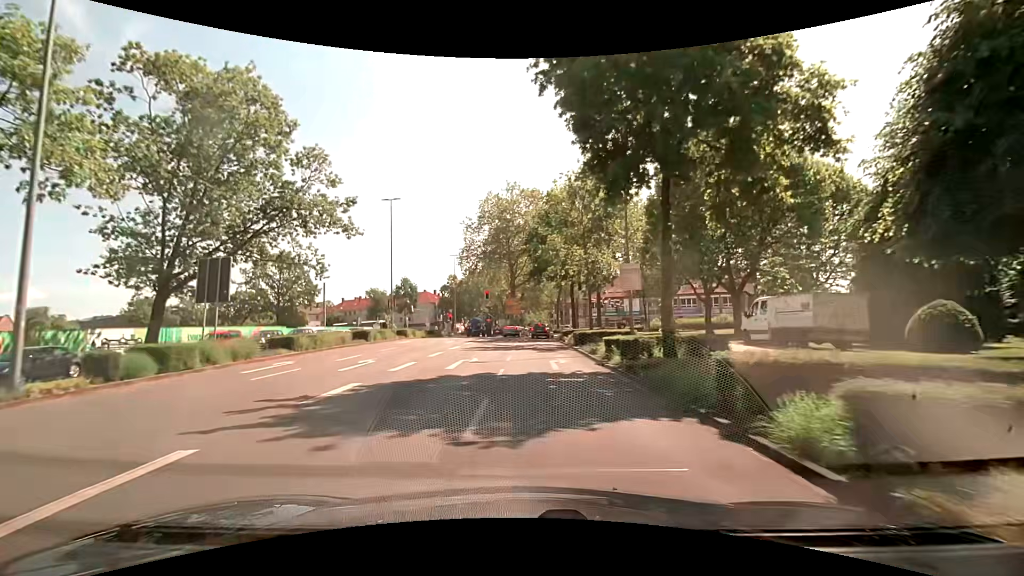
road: primary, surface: asphalt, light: Day
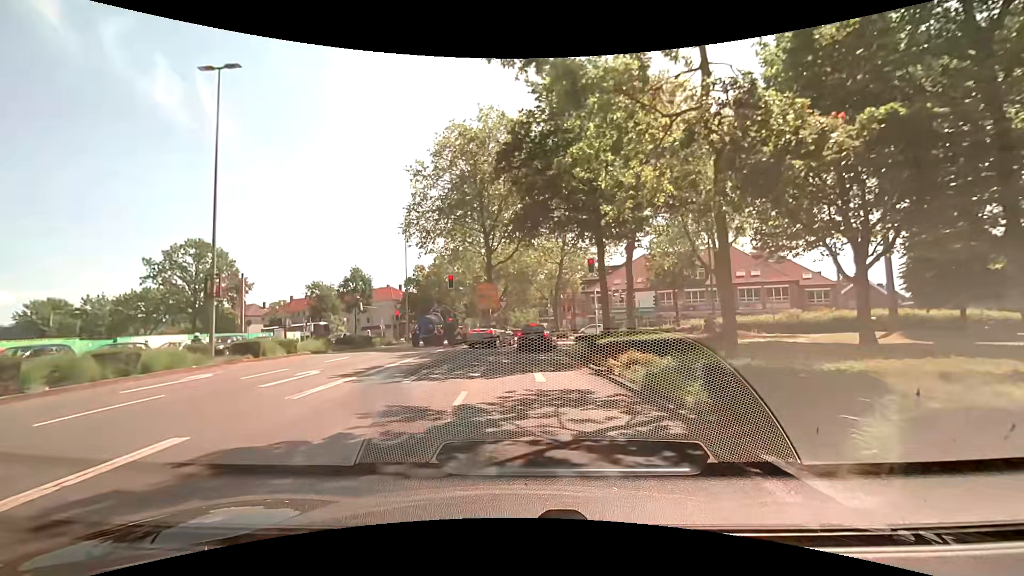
(0.0, +22.9) m; +1°
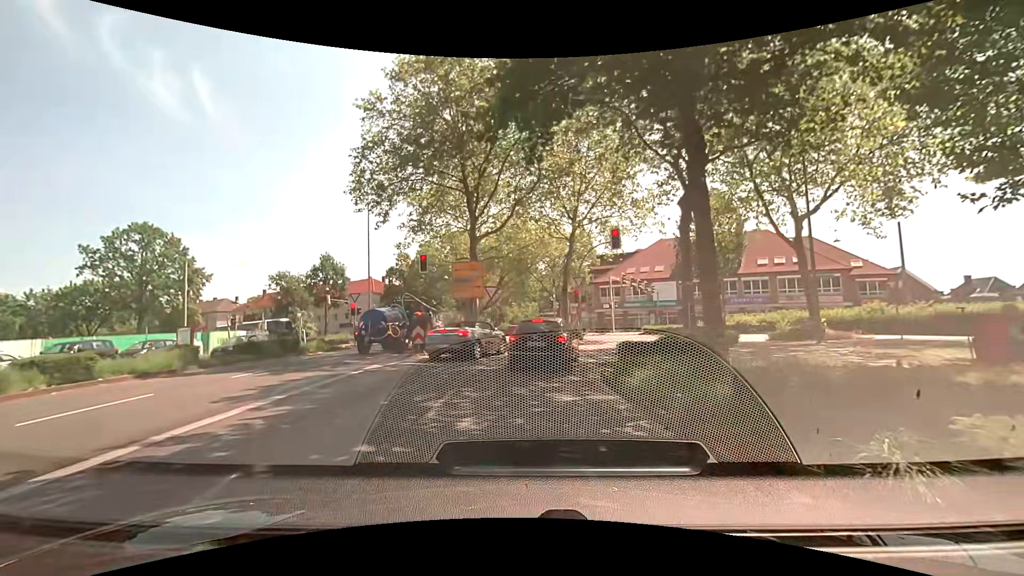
(0.0, +11.8) m; 0°
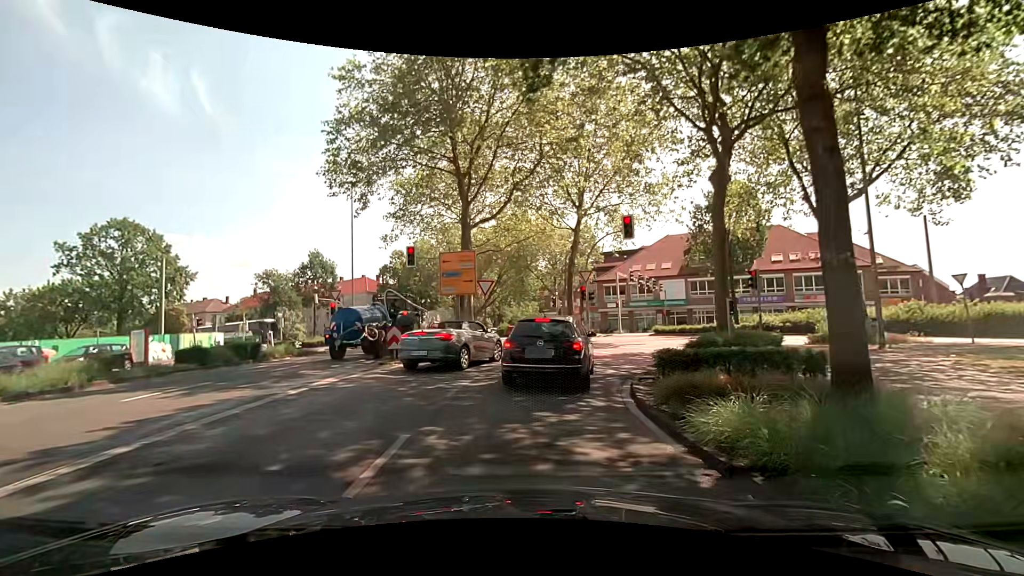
(0.0, +3.7) m; +1°
